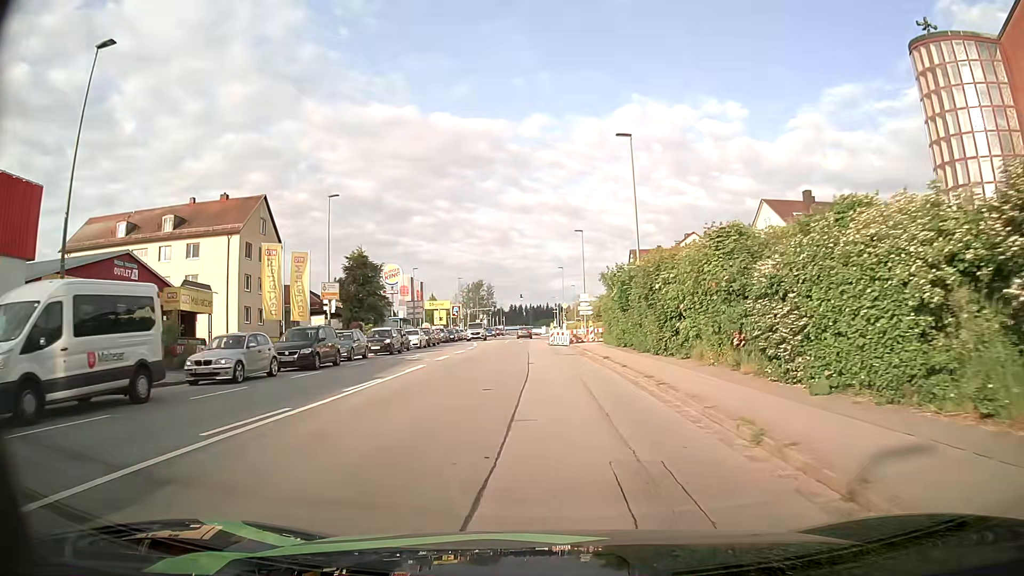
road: tertiary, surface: asphalt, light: Day
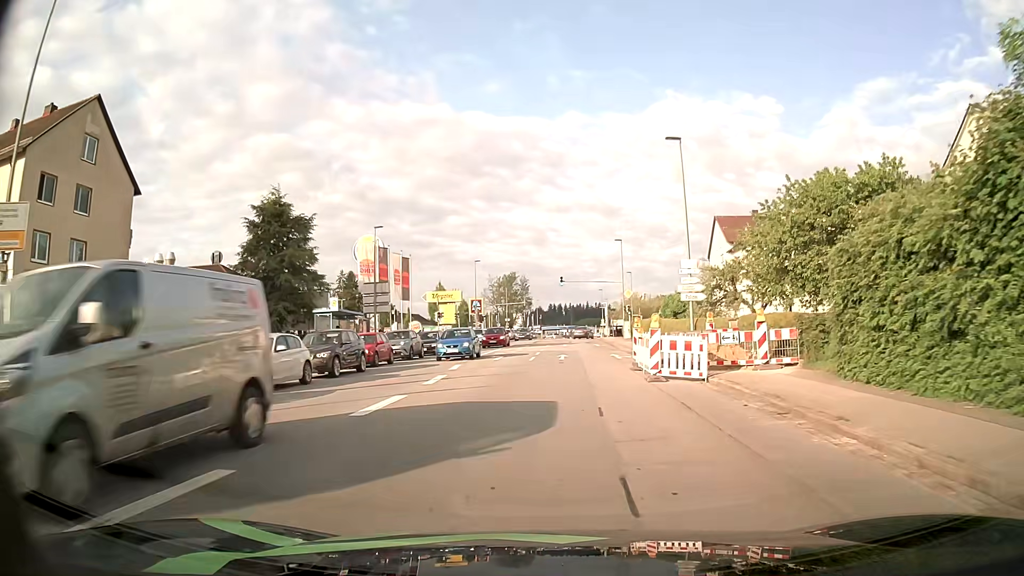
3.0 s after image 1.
(-1.4, +32.2) m; -3°
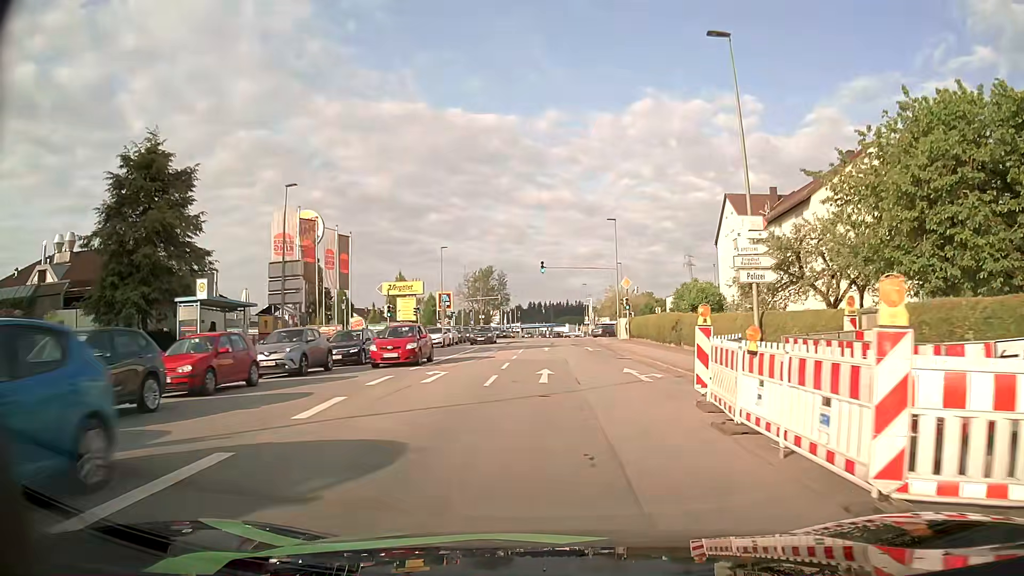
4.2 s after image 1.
(0.0, +12.6) m; +1°
(0, +10) (+1, +20) (+2, +30) (+2, +40) (+2, +50) (+2, +60) (+2, +70) (+2, +80) (+3, +90) (+3, +100) m
